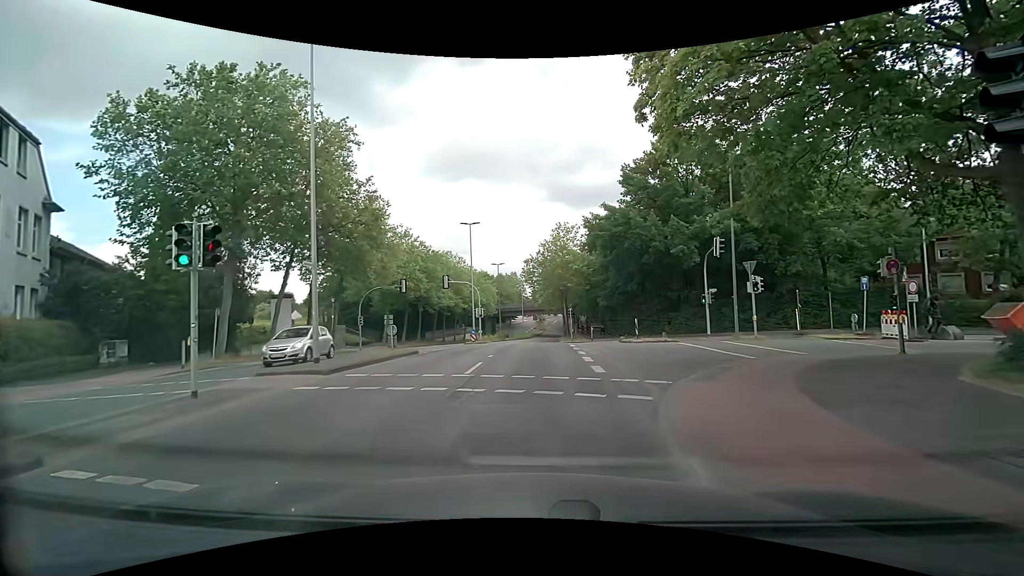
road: tertiary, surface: asphalt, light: Day
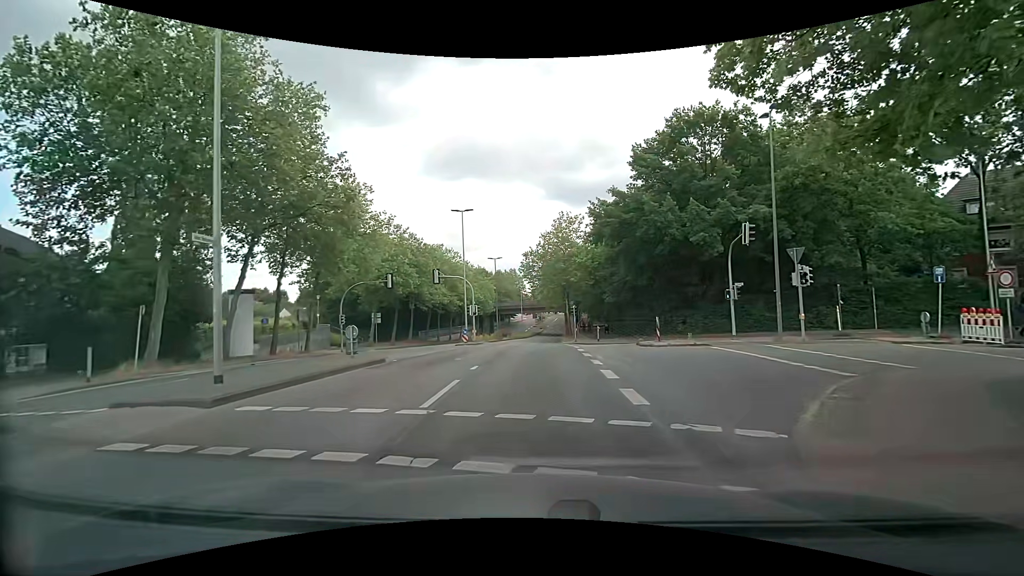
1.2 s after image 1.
(+0.2, +4.9) m; +2°
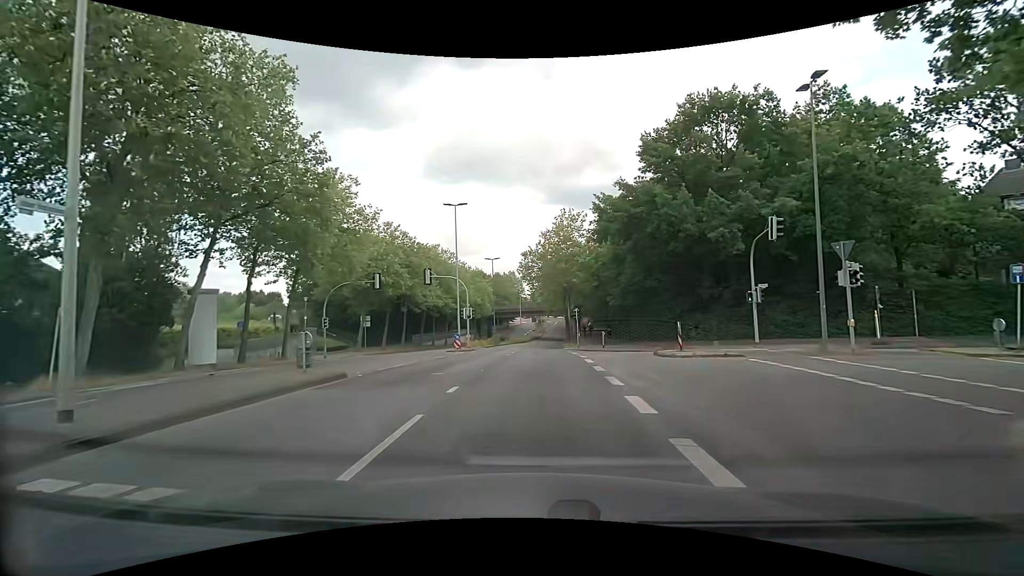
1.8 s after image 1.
(0.0, +3.5) m; 0°
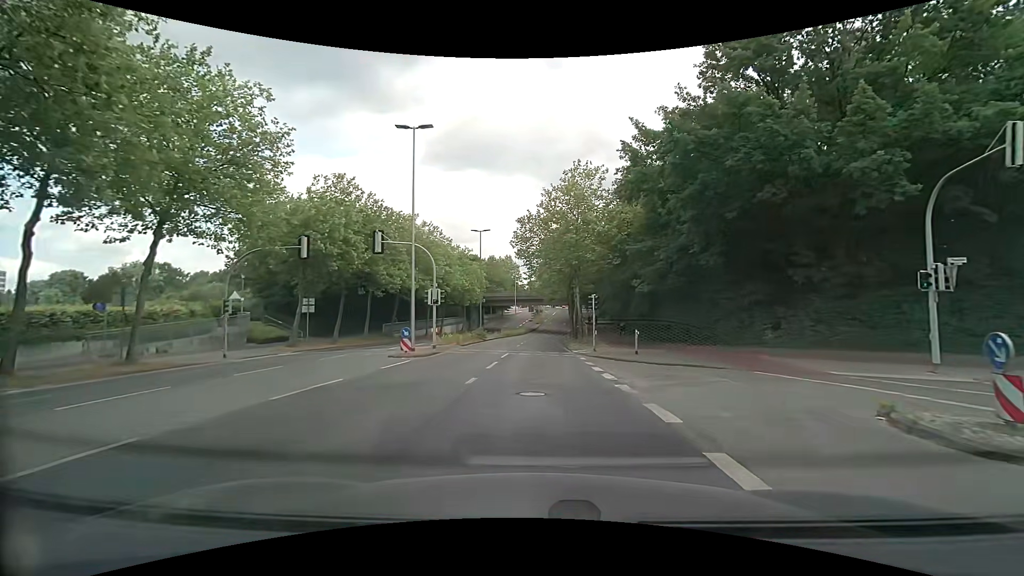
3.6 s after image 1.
(+0.1, +12.9) m; +1°
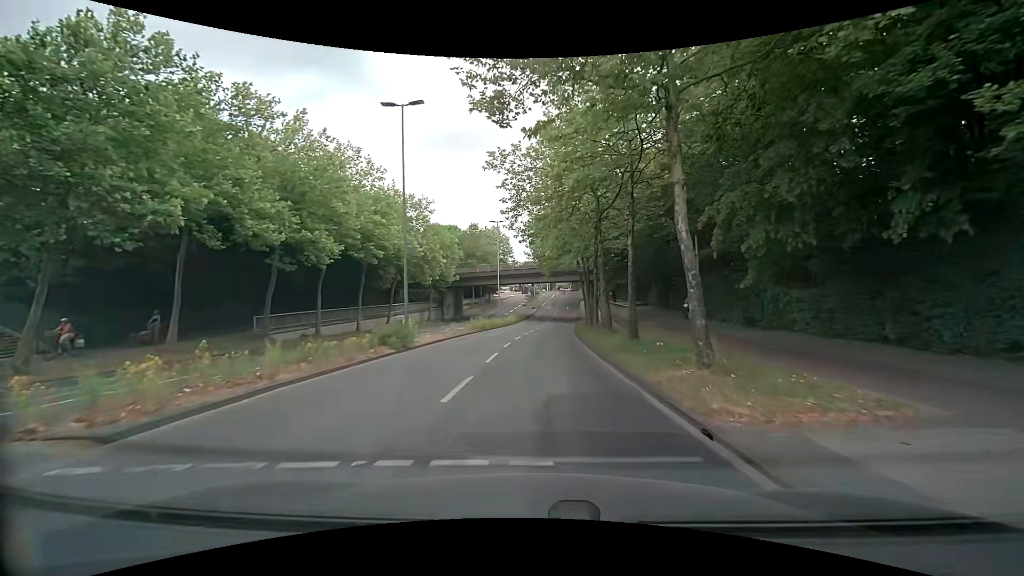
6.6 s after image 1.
(+0.2, +26.6) m; 0°
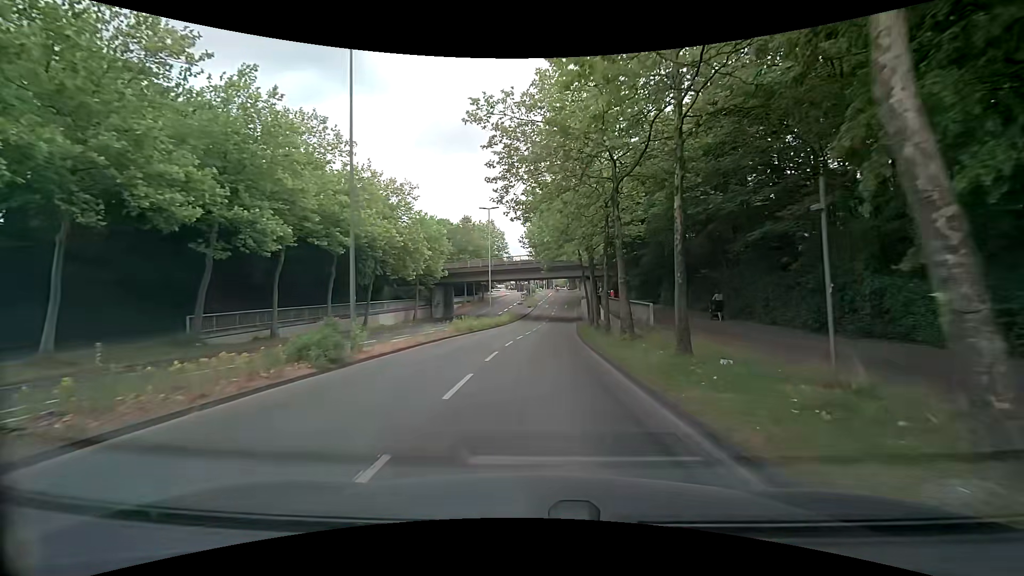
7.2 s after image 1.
(0.0, +5.9) m; +1°
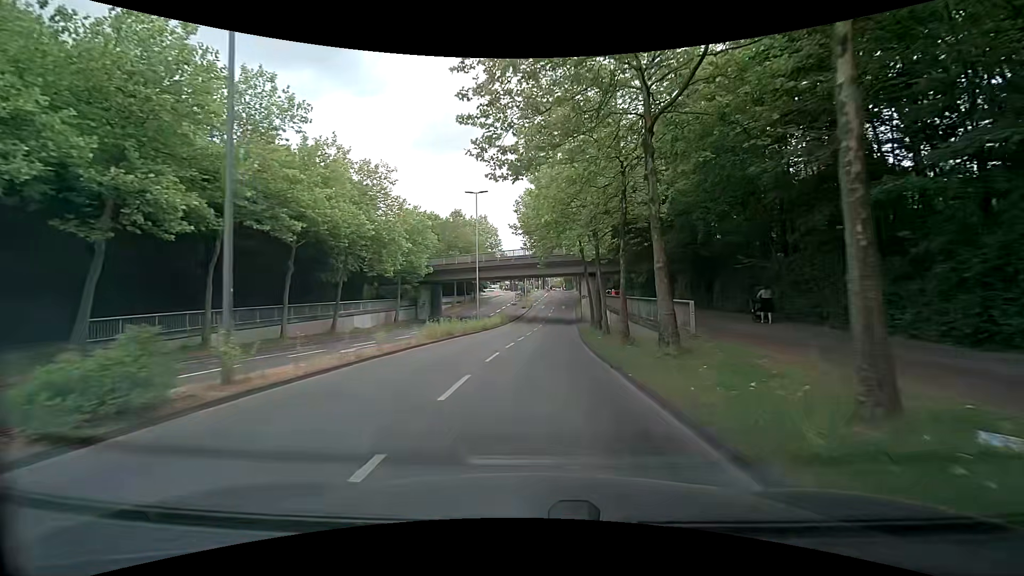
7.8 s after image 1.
(0.0, +6.1) m; +1°
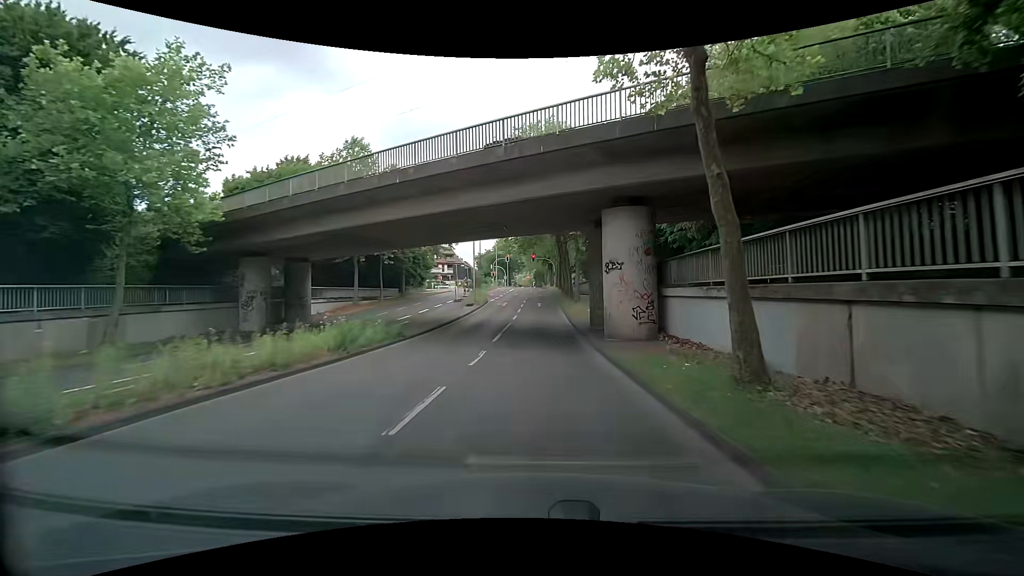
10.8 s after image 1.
(+0.5, +33.0) m; +2°
